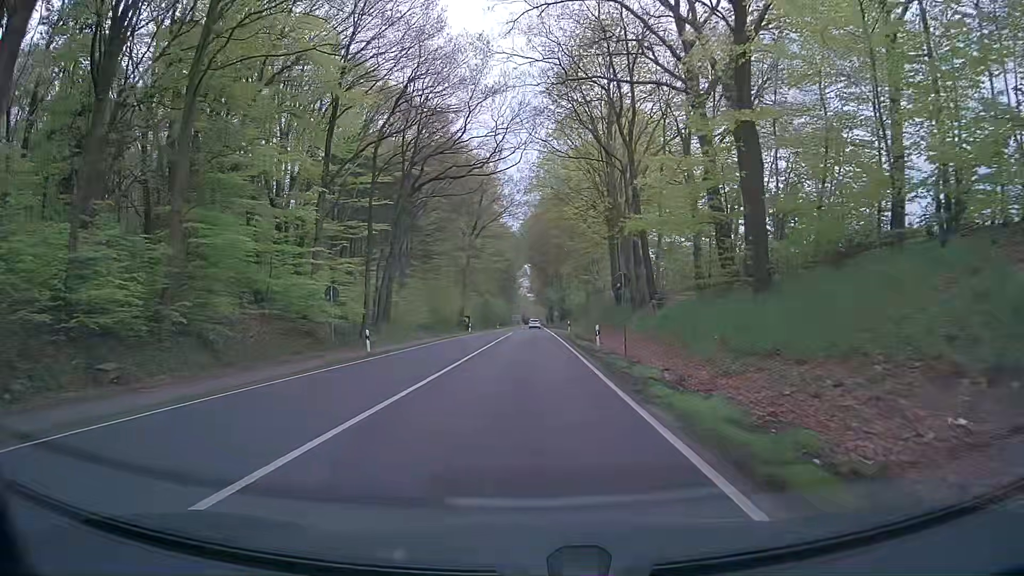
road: primary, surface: asphalt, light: Day
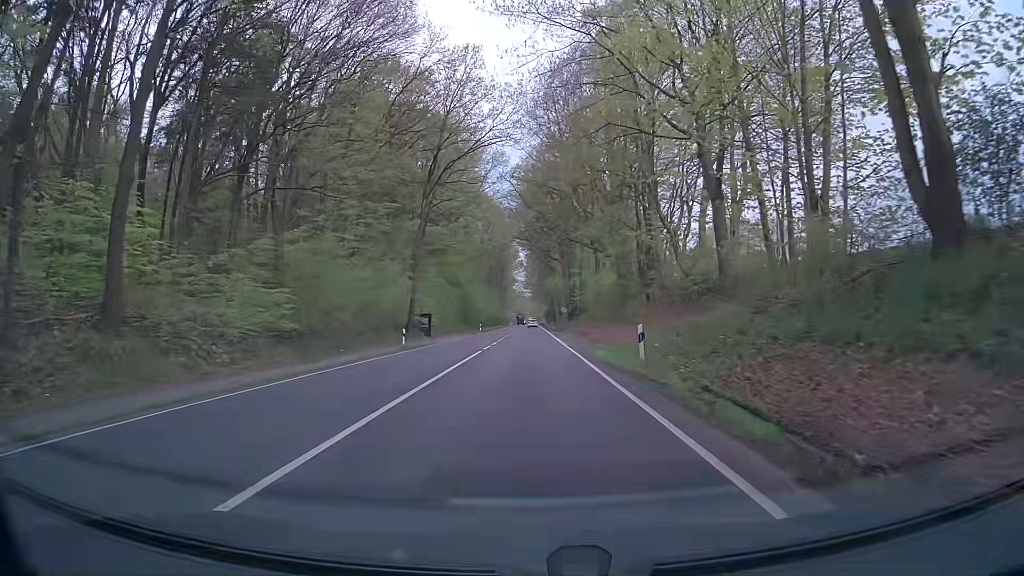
(+0.4, +37.5) m; 0°
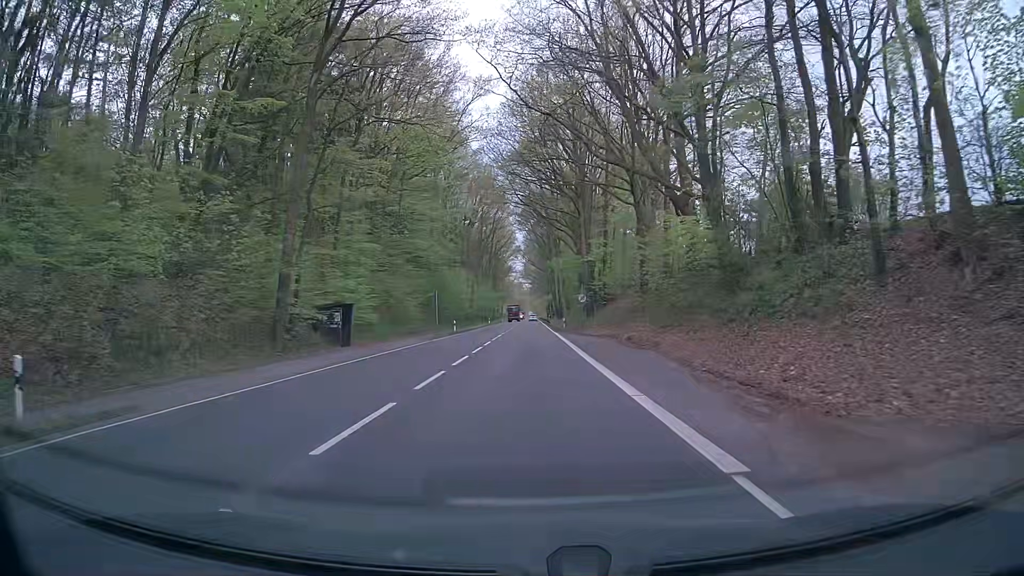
(+0.2, +30.1) m; 0°
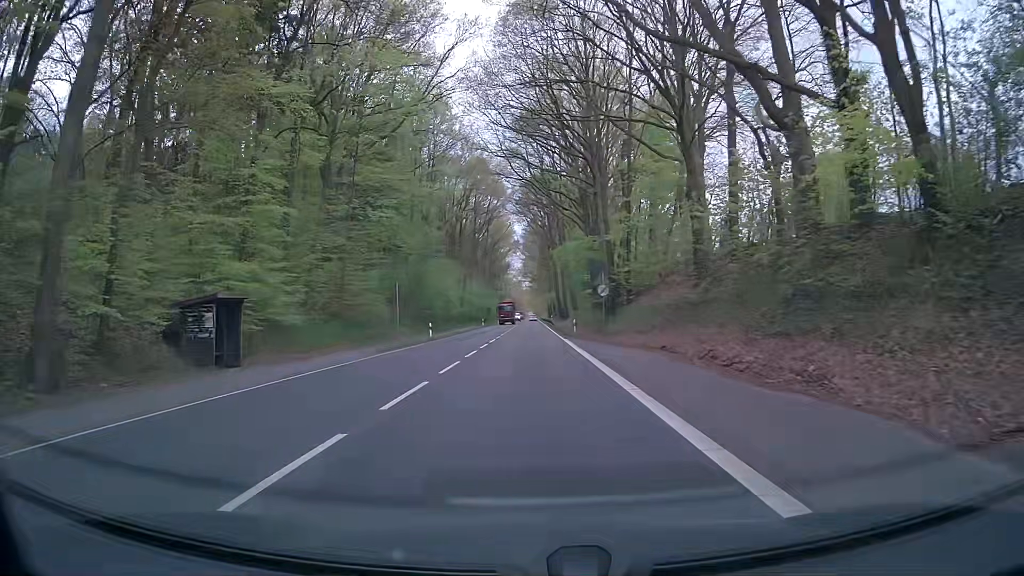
(+0.1, +15.0) m; -1°
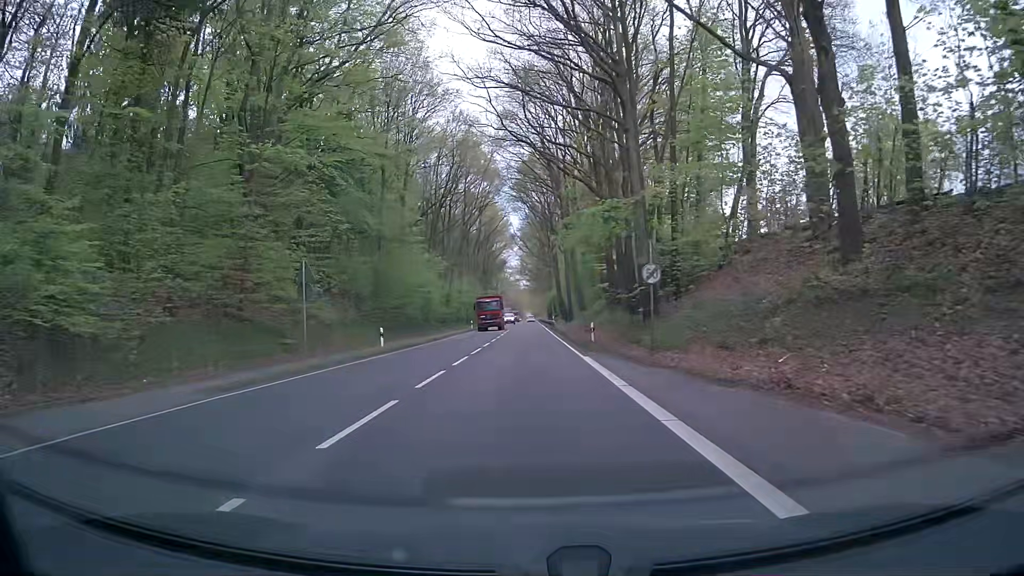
(+0.1, +15.0) m; +1°
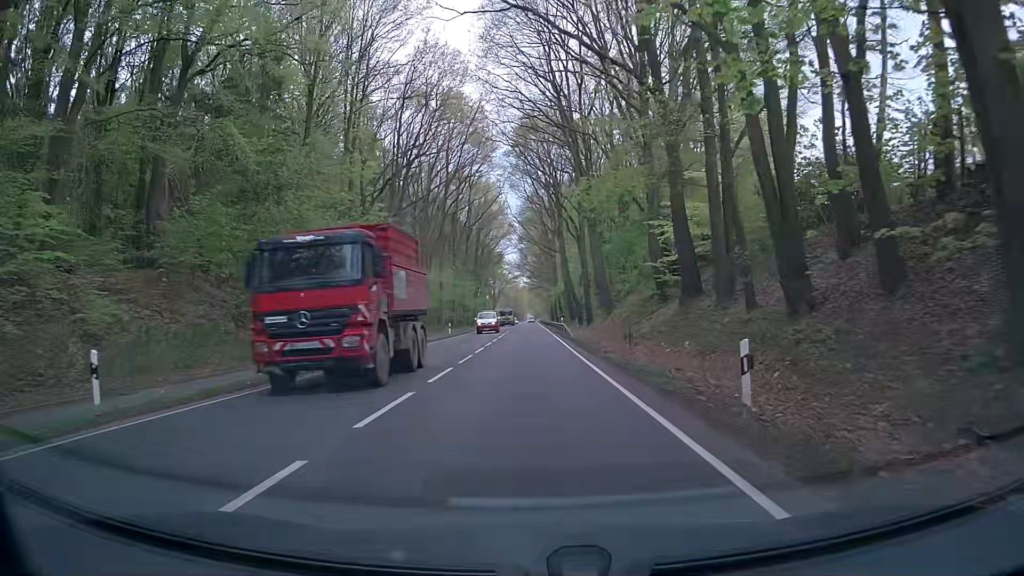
(0.0, +22.9) m; +1°
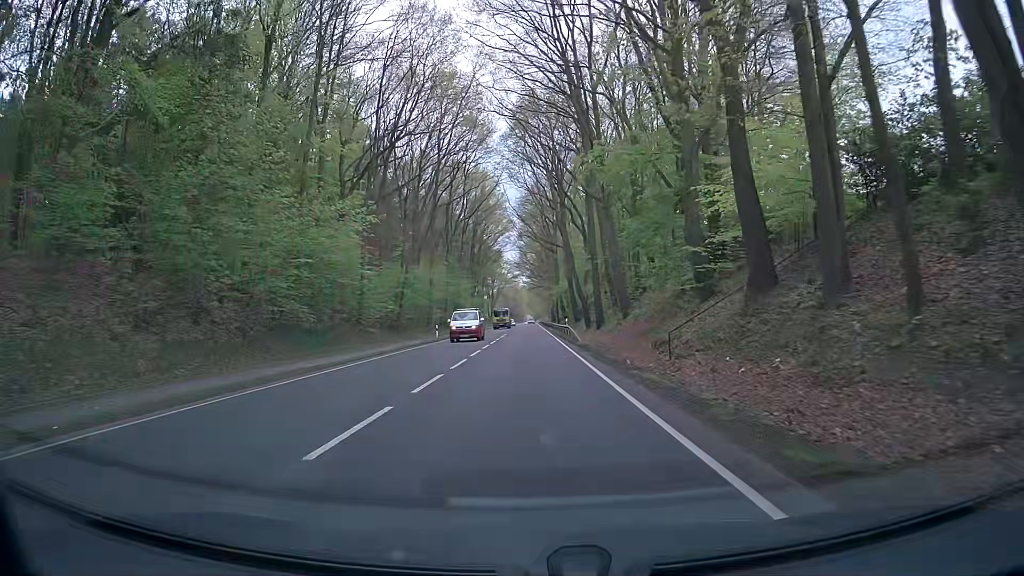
(-0.1, +8.1) m; -1°
(0, +10) (0, +20) (0, +30) (0, +40) (0, +50) (0, +60) (0, +70) (0, +80) (-1, +90) (-1, +100) m
